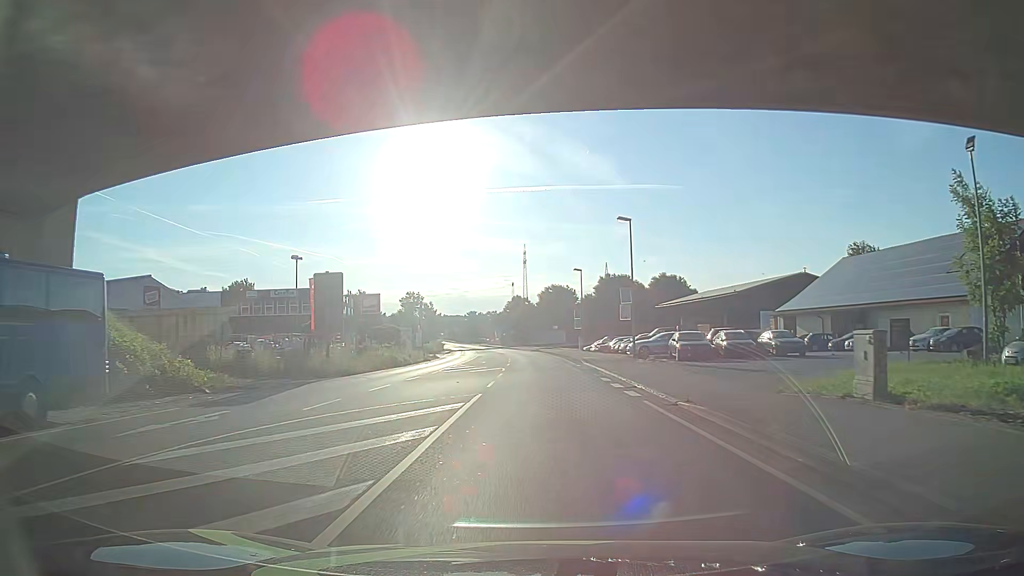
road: primary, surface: asphalt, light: Day
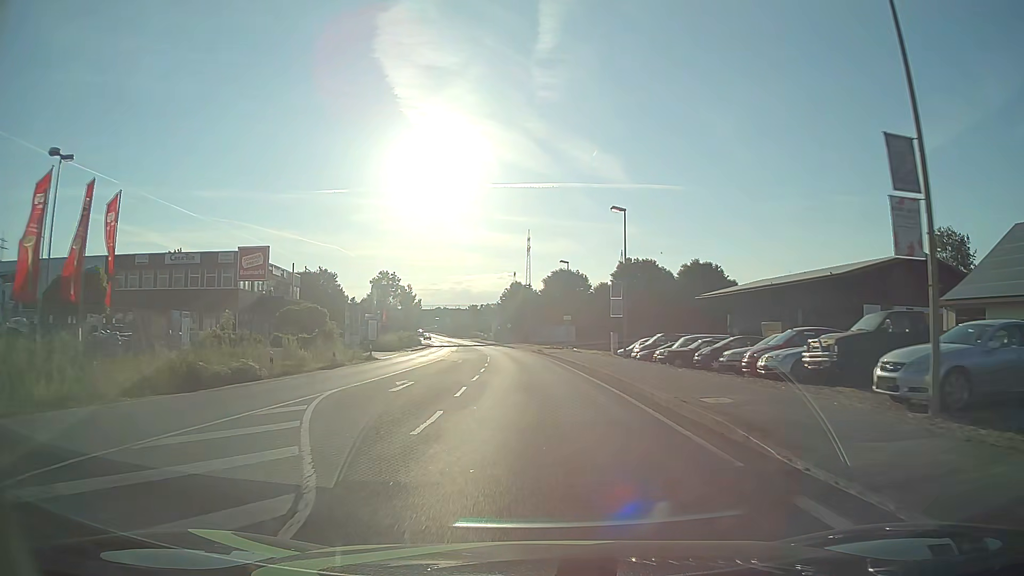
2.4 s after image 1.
(+0.4, +30.1) m; 0°
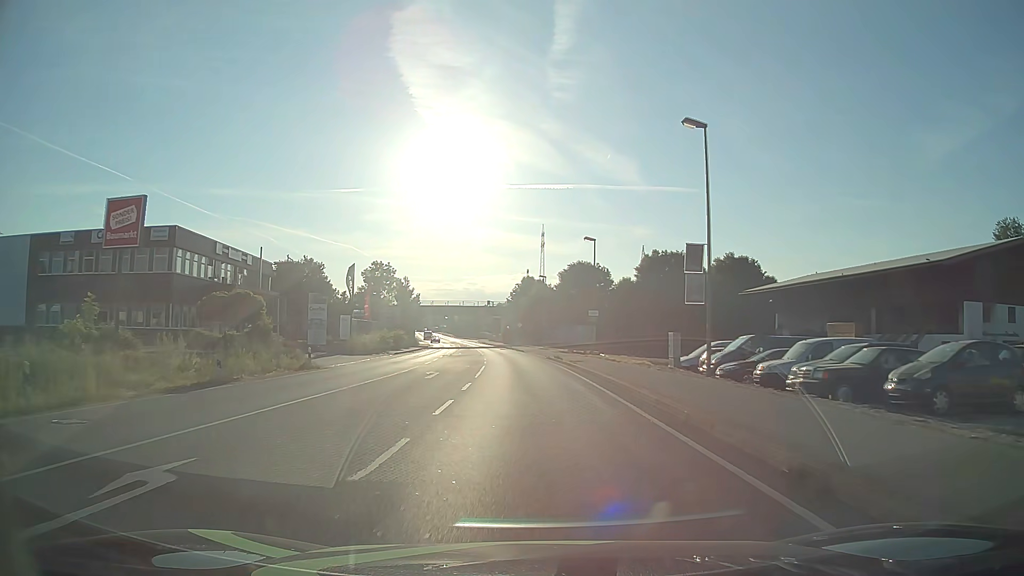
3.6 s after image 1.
(-0.1, +15.1) m; -1°
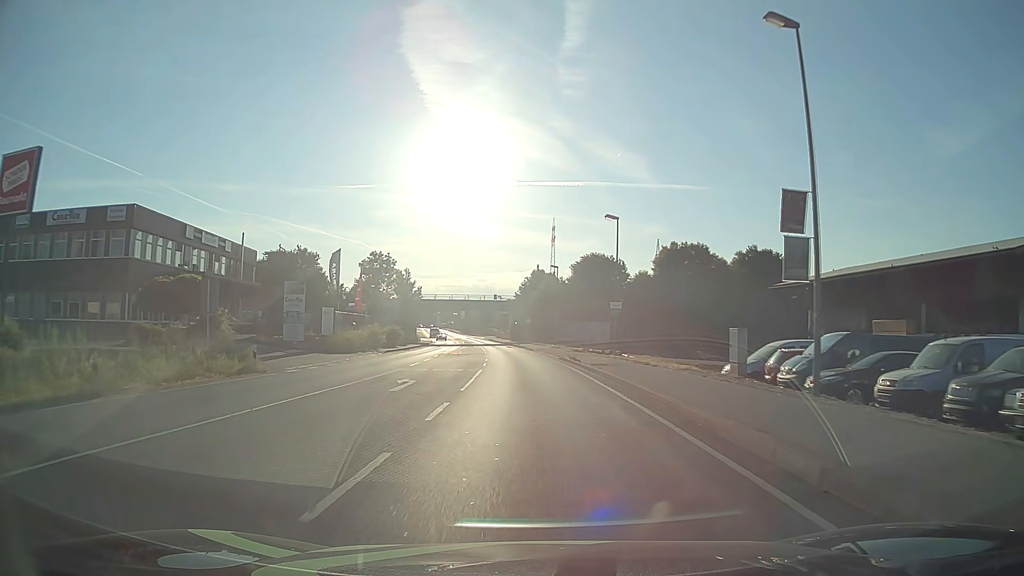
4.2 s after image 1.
(-0.1, +7.5) m; -1°
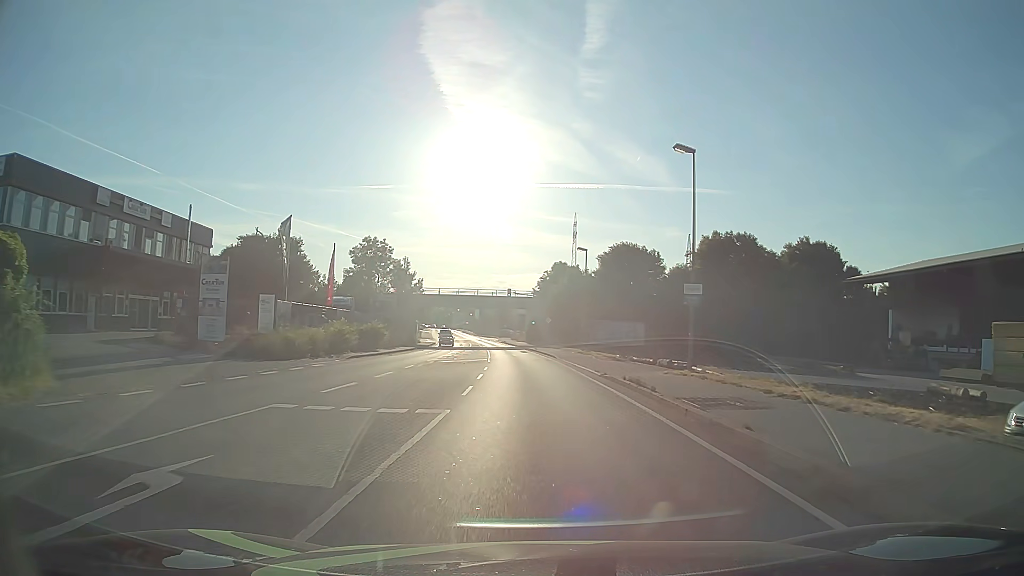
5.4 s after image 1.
(-0.2, +14.9) m; -2°
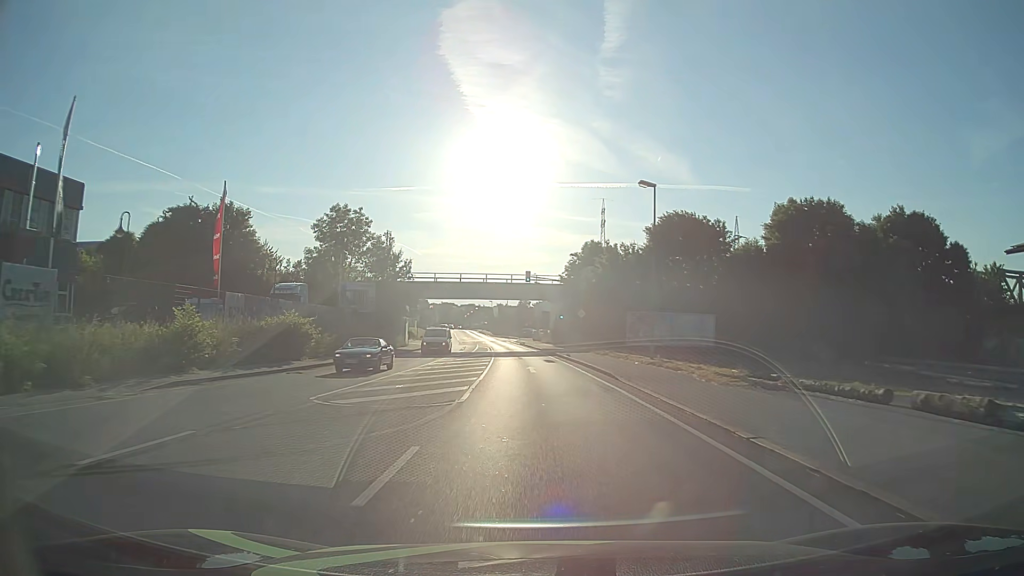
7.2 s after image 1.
(-0.4, +22.2) m; -2°
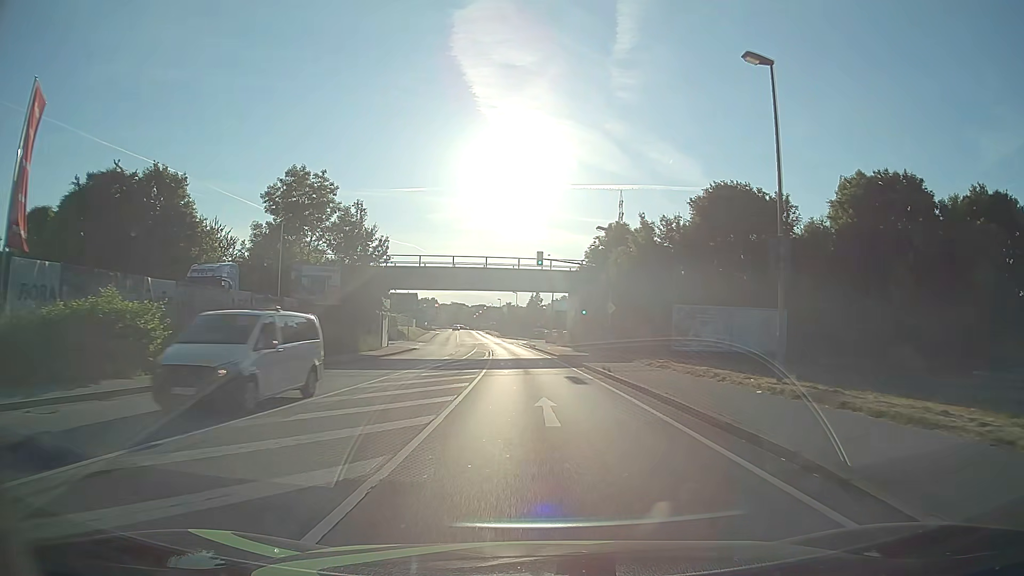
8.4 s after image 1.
(-0.2, +14.8) m; -1°
